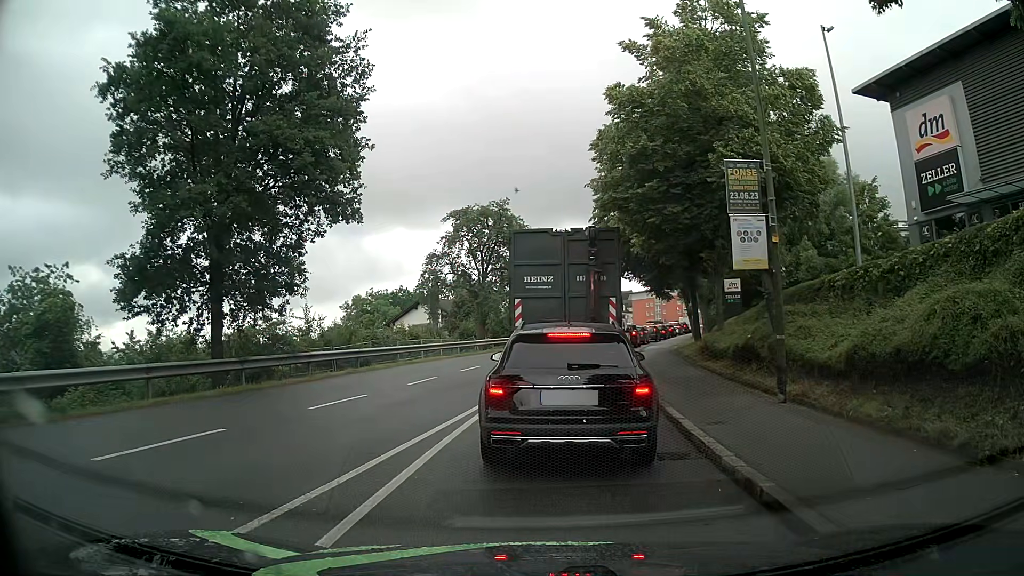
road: tertiary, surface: asphalt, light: Day
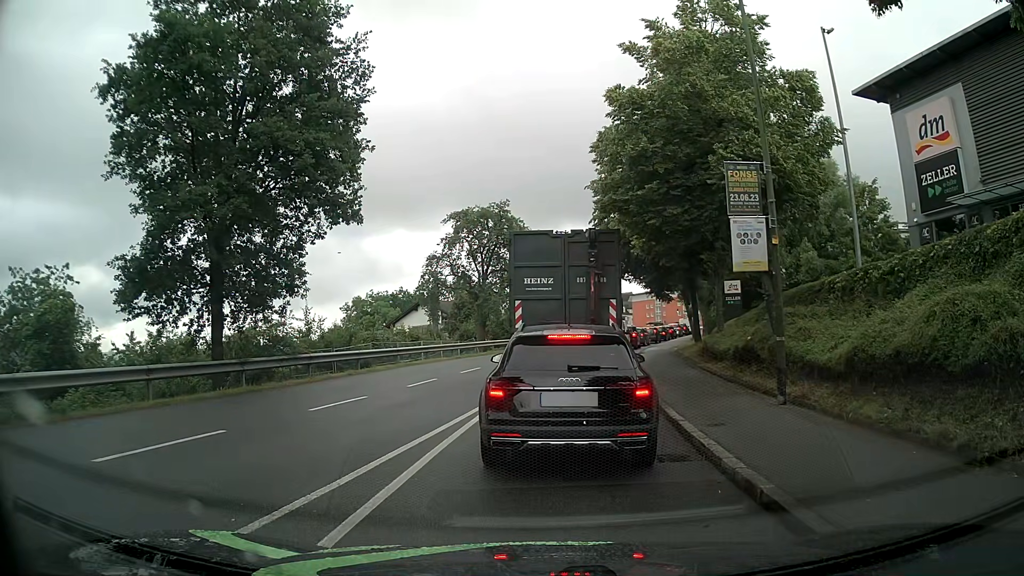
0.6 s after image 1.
(0.0, 0.0) m; 0°
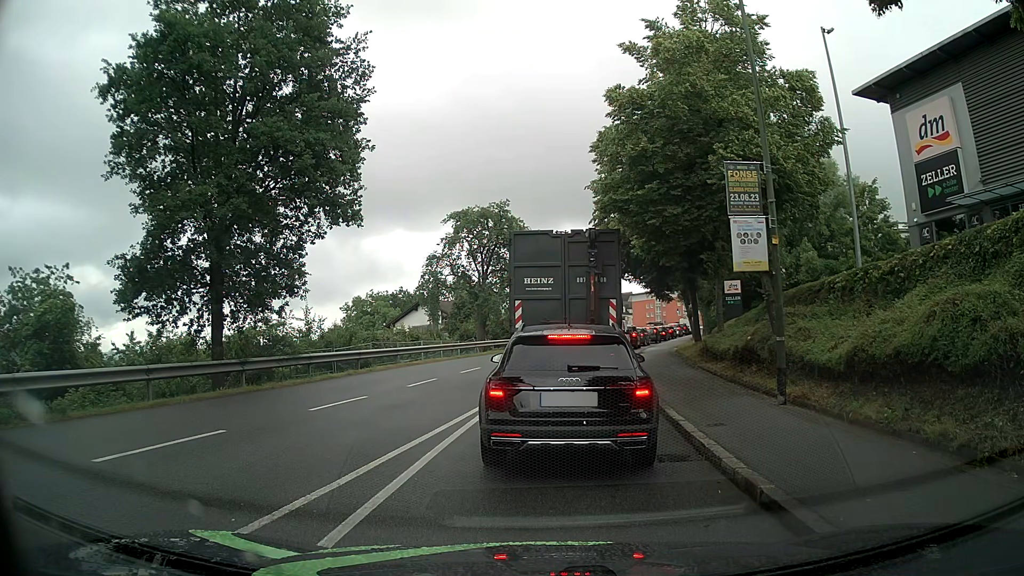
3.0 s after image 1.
(0.0, 0.0) m; 0°
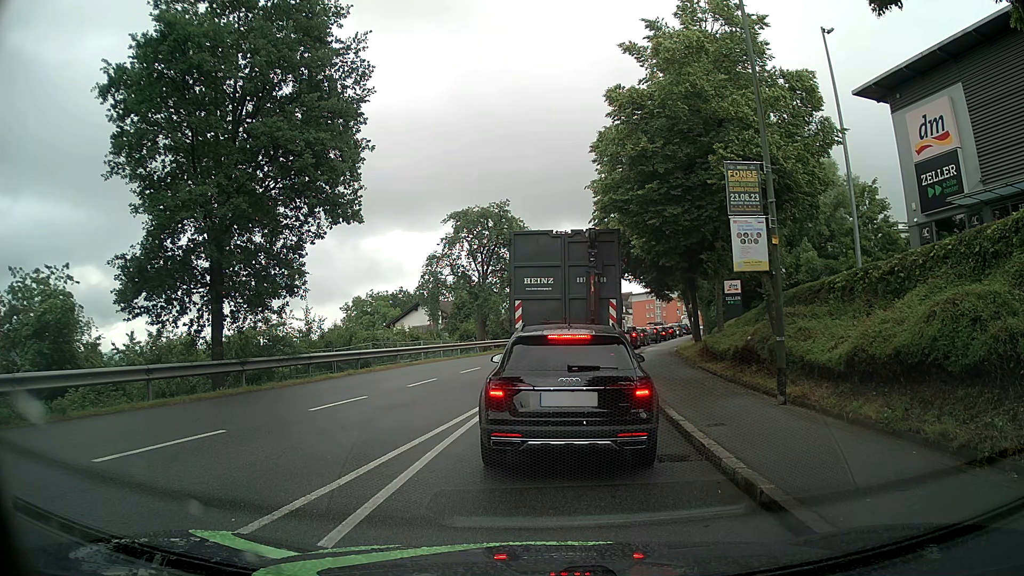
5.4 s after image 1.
(0.0, 0.0) m; 0°
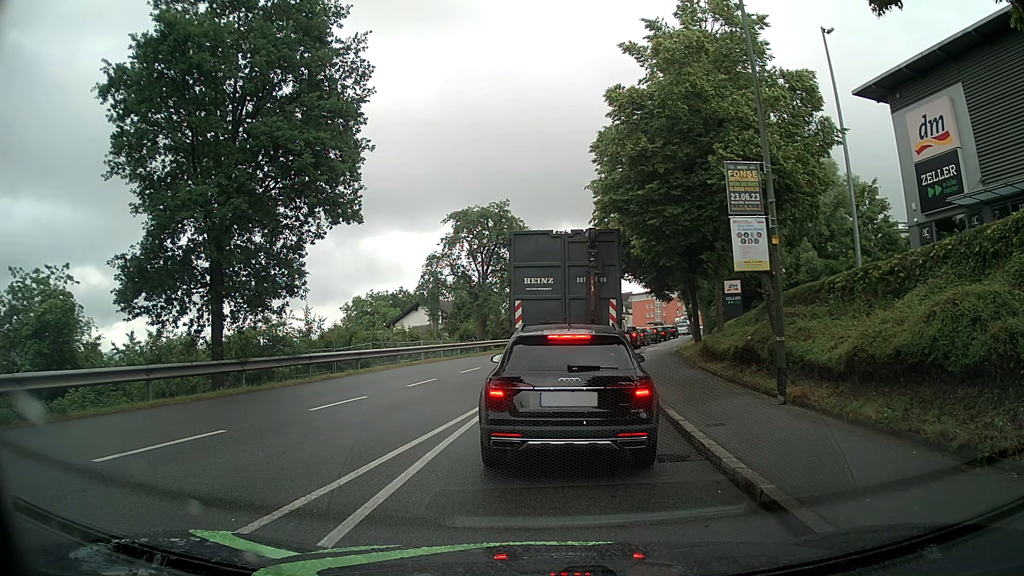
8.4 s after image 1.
(0.0, 0.0) m; 0°
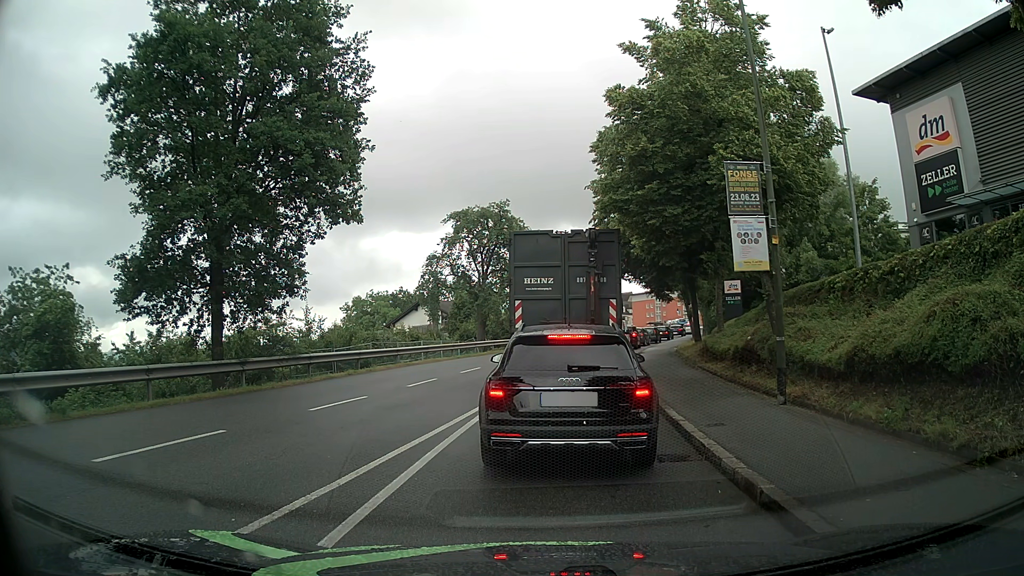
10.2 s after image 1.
(0.0, 0.0) m; 0°
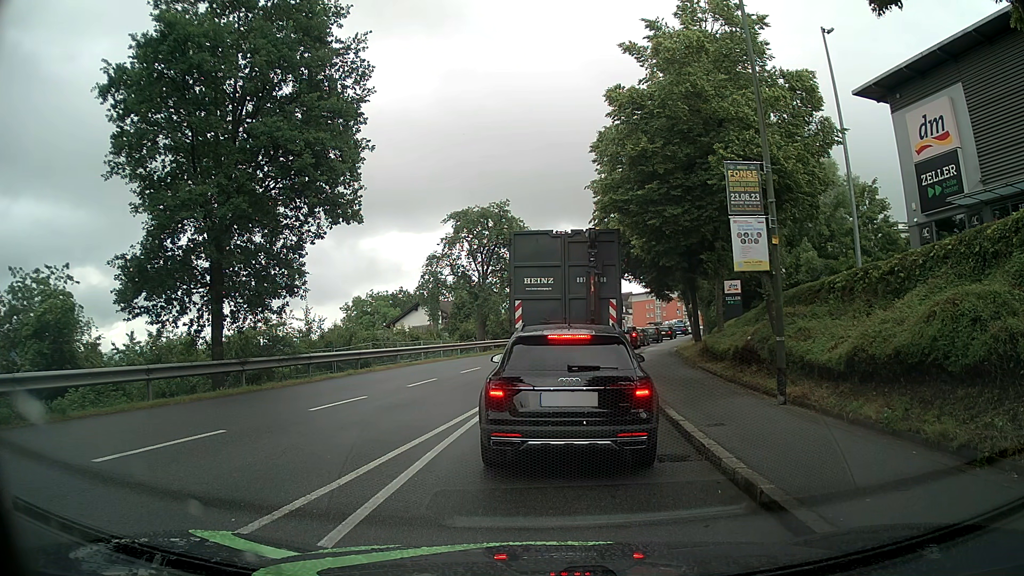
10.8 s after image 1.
(0.0, 0.0) m; 0°
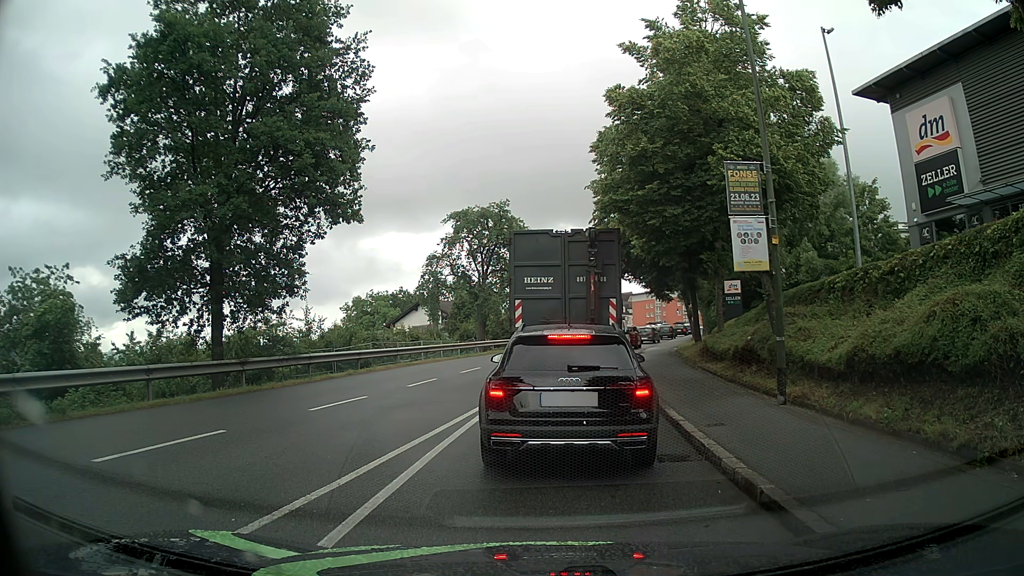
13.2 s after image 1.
(0.0, 0.0) m; 0°
